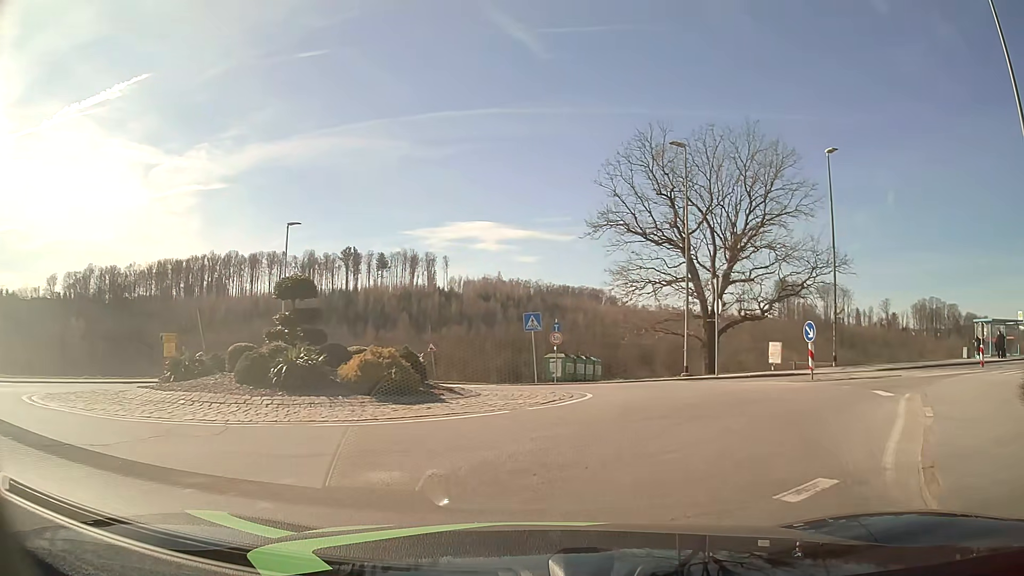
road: residential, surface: asphalt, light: Day
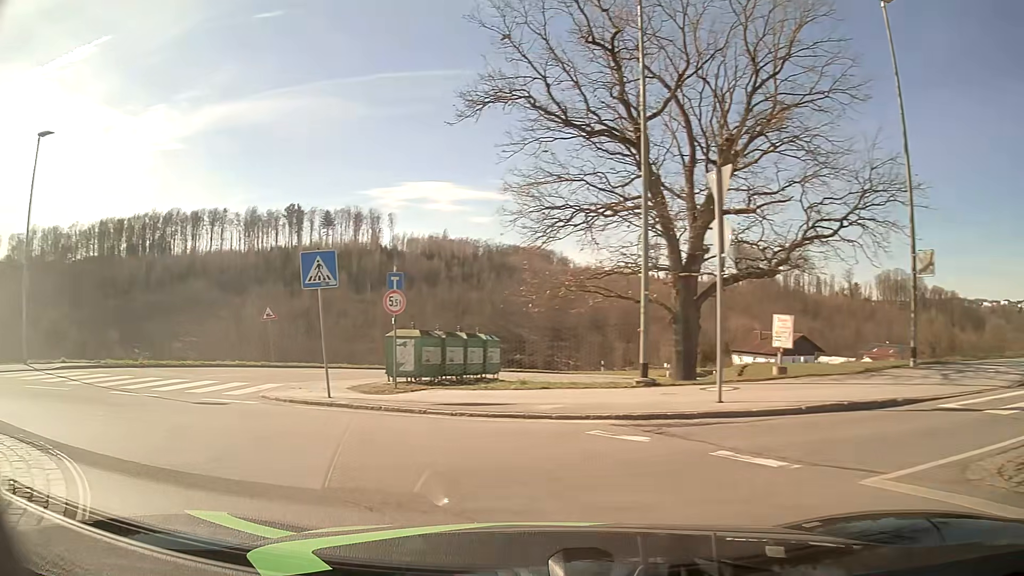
(+3.2, +14.7) m; +5°
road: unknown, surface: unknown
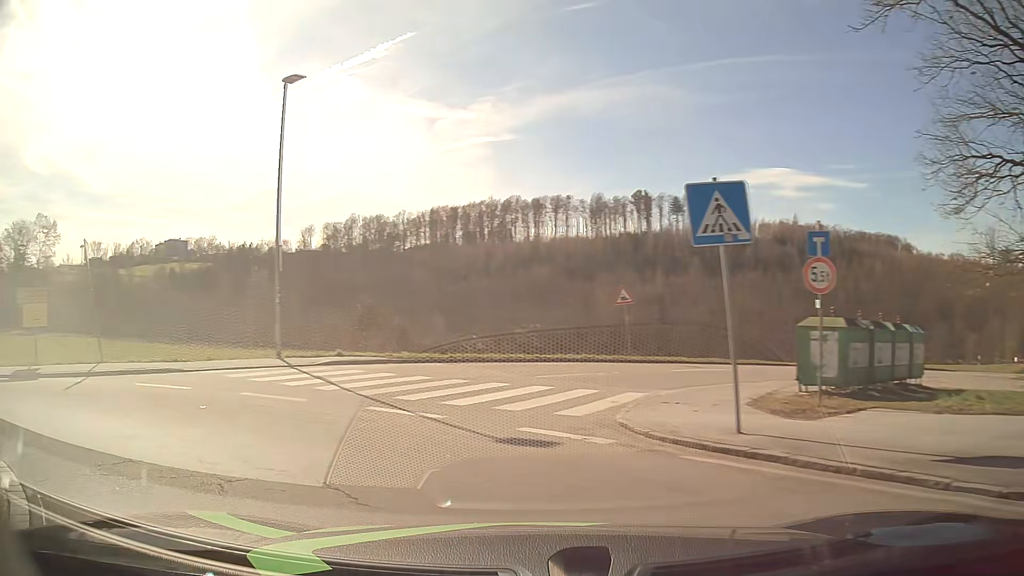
(-1.4, +5.6) m; -30°
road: tertiary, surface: asphalt
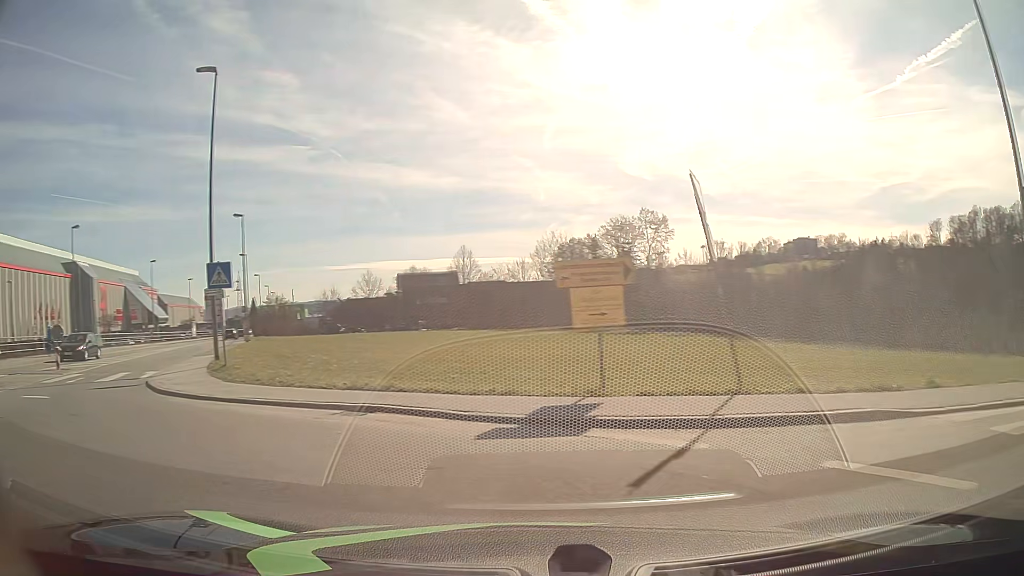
(-3.8, +7.5) m; -55°
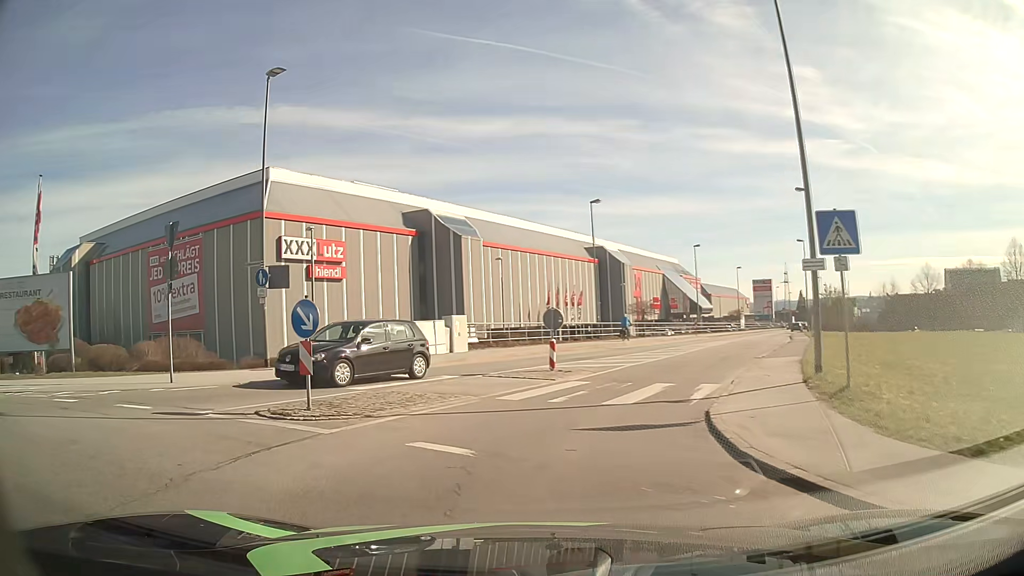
(-3.5, +7.4) m; -46°
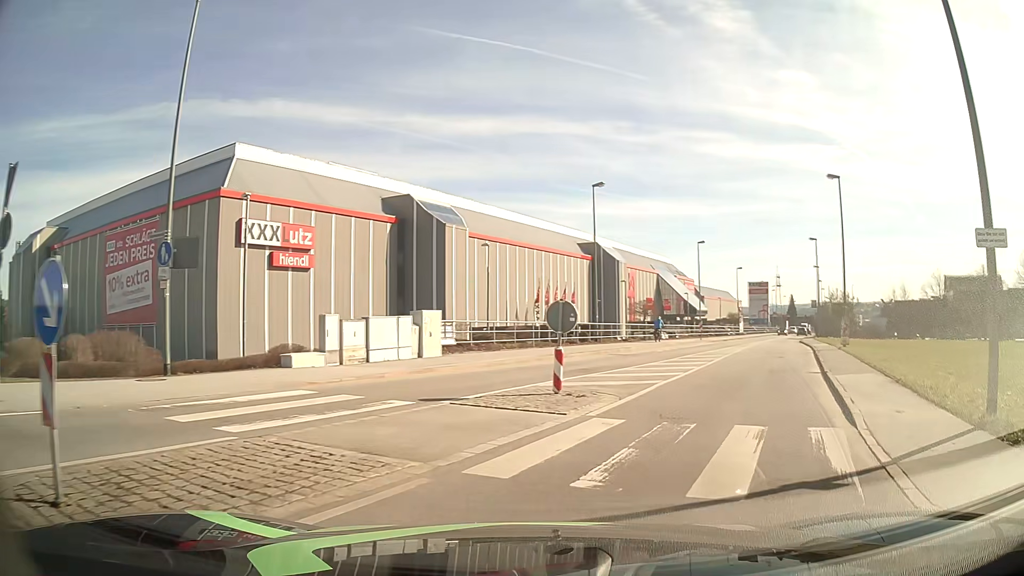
(-0.4, +6.2) m; +1°
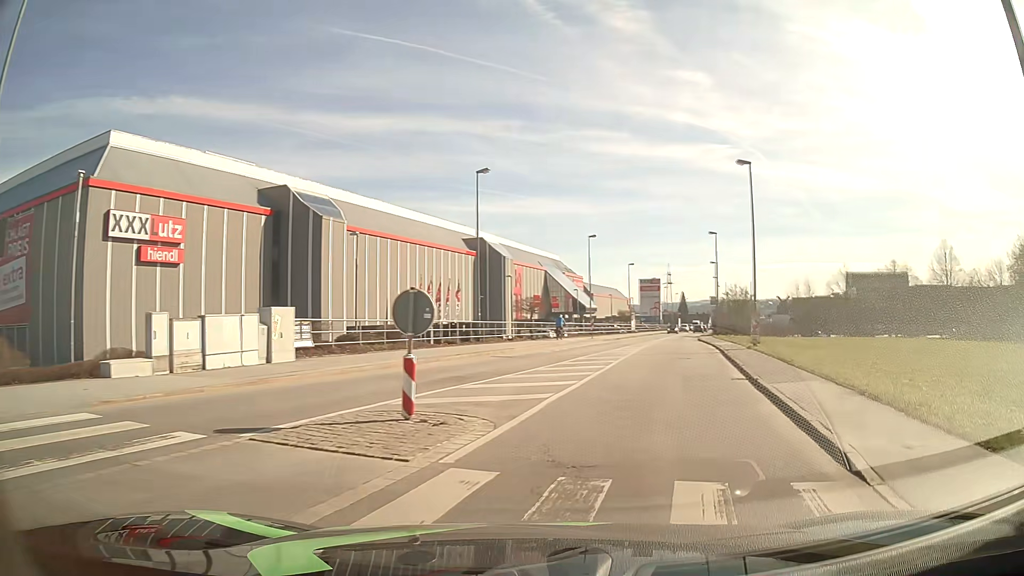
(+0.3, +3.5) m; +9°
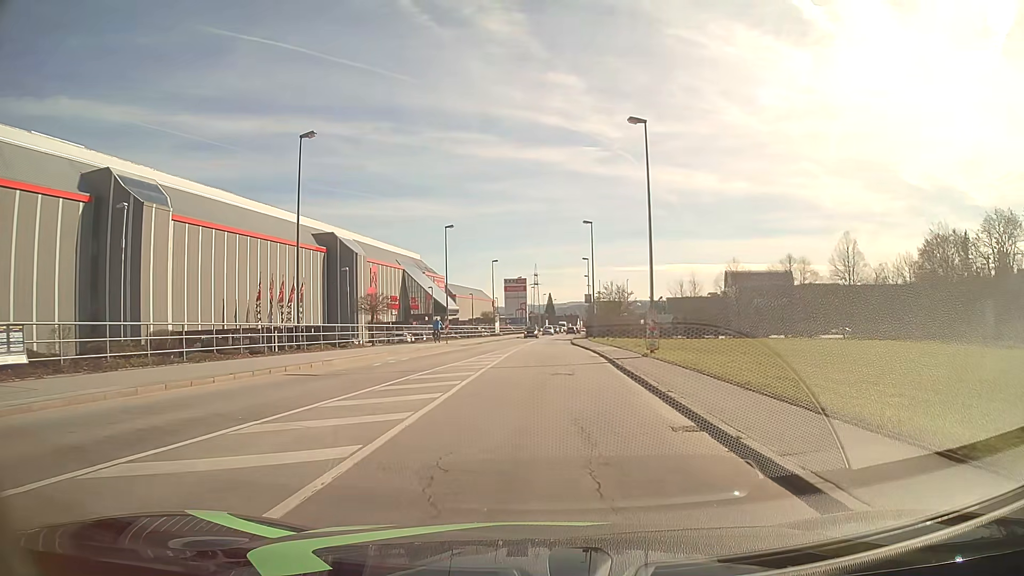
(+1.2, +8.3) m; +11°
(0, +10) (0, +20) (+1, +30) (+1, +40) (+1, +50) (+2, +60) (+3, +70) (+4, +80) (+5, +90) (+5, +100) m
